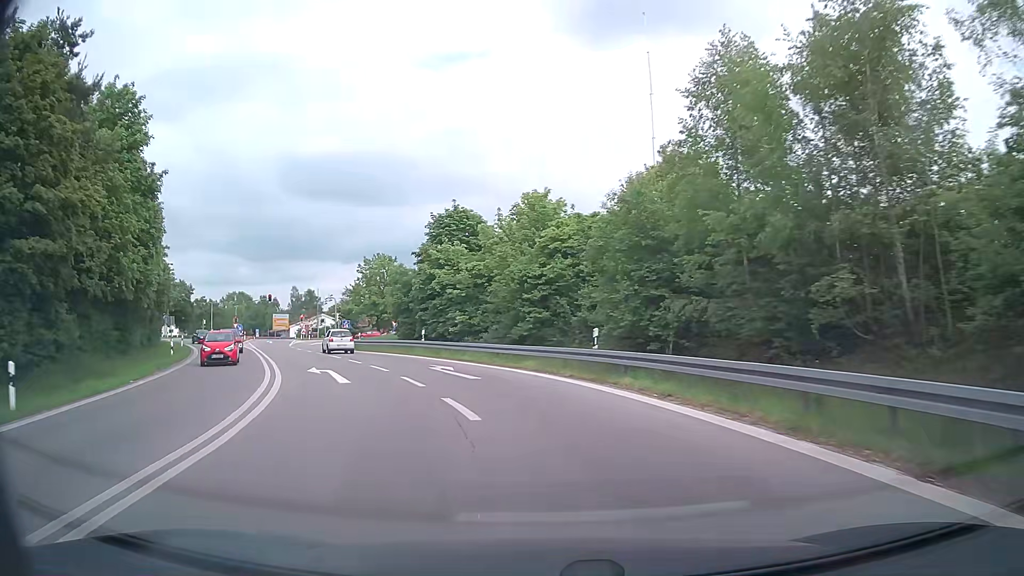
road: motorway_link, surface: asphalt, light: Day
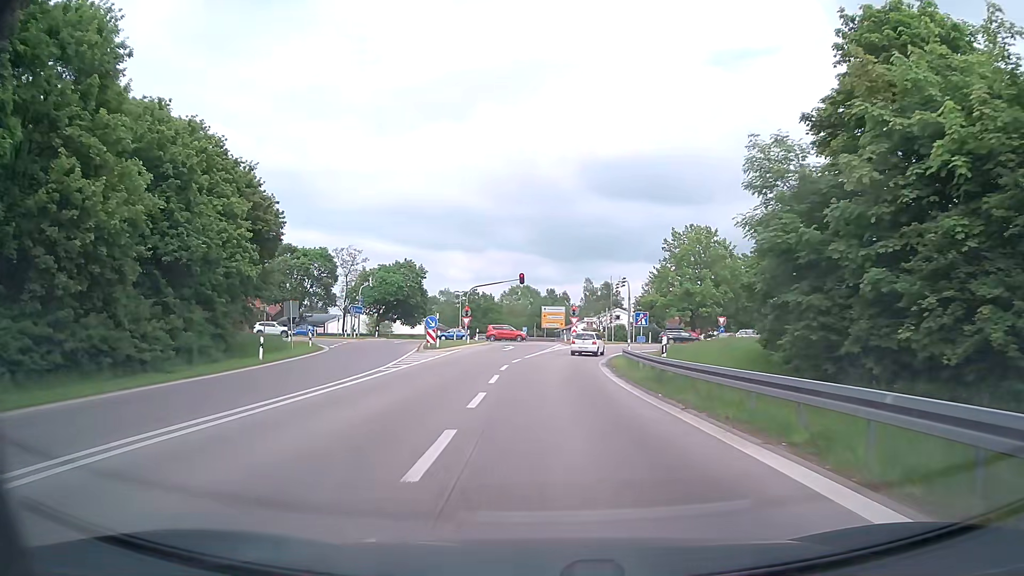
(-8.3, +32.8) m; -26°
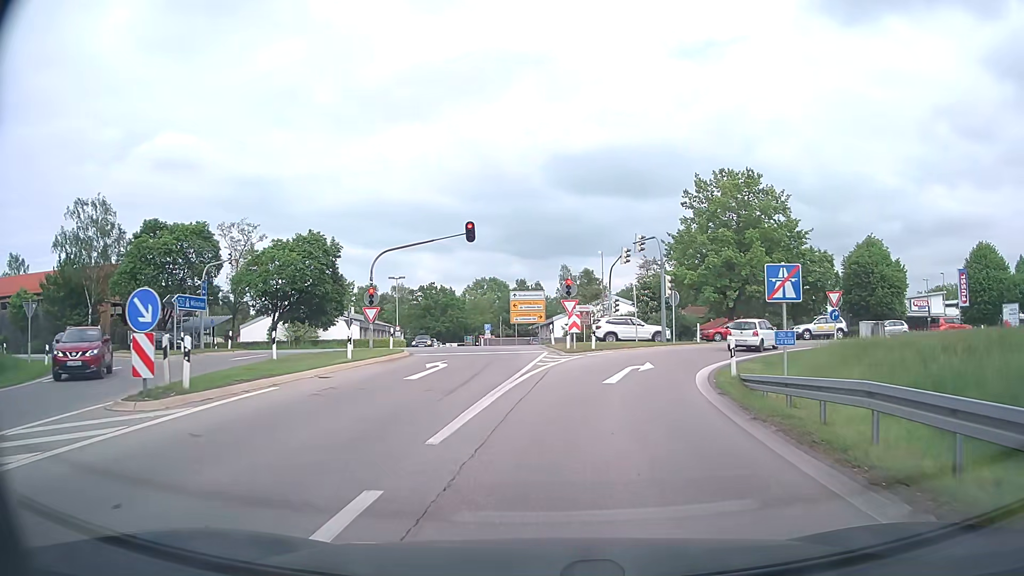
(-0.1, +27.3) m; +2°
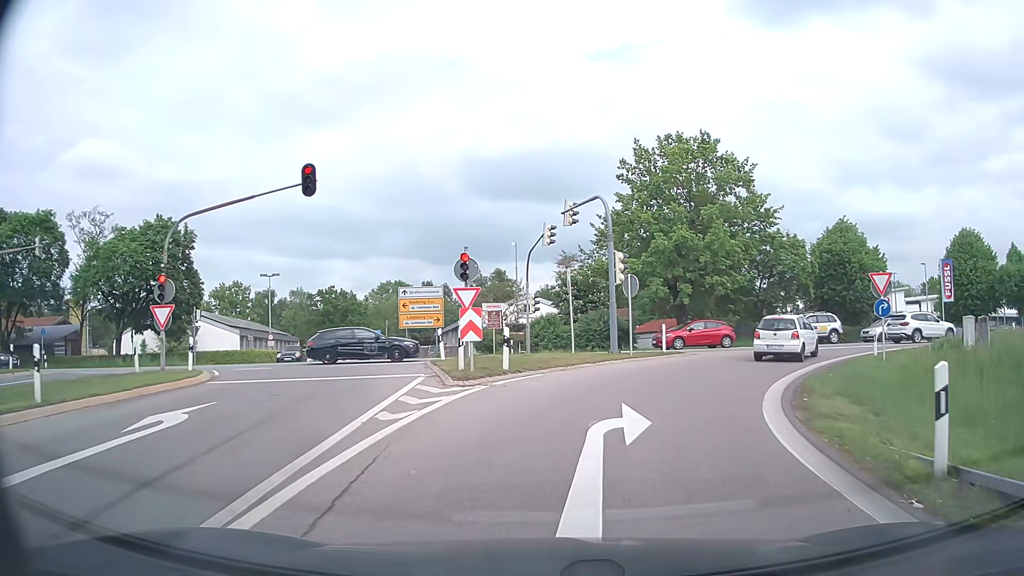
(+0.7, +12.4) m; +7°
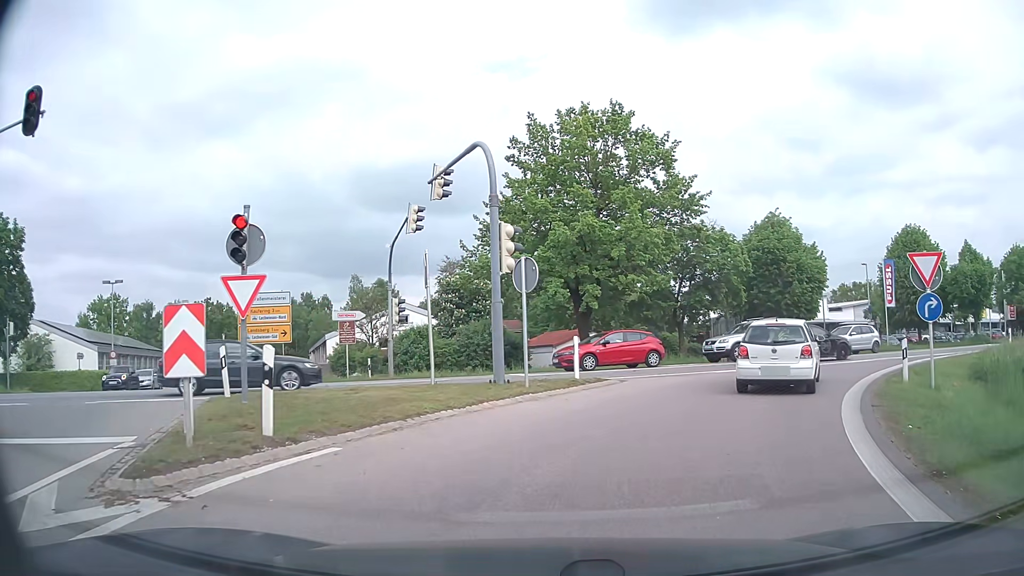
(+0.7, +8.6) m; +9°
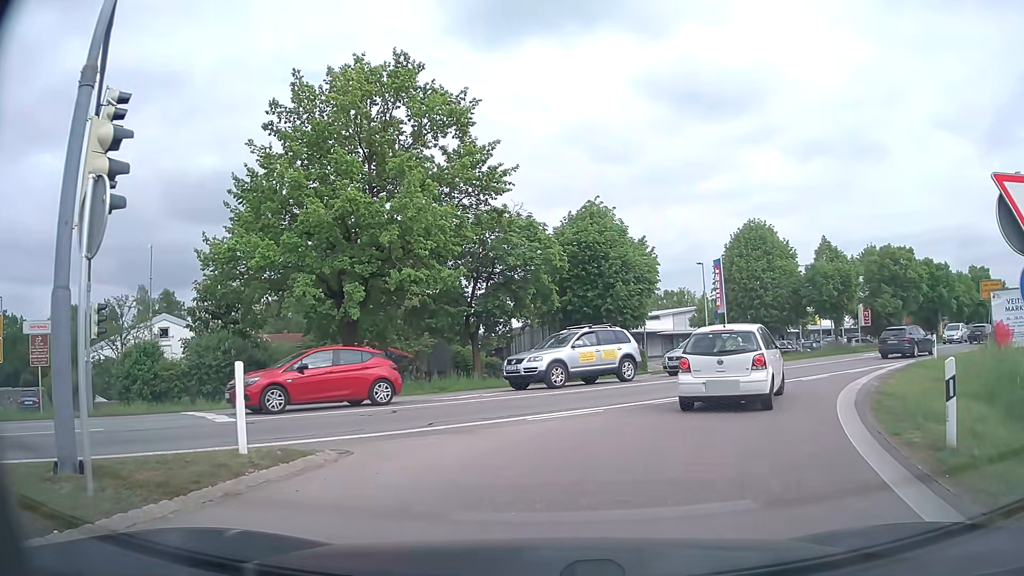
(+1.4, +8.7) m; +16°
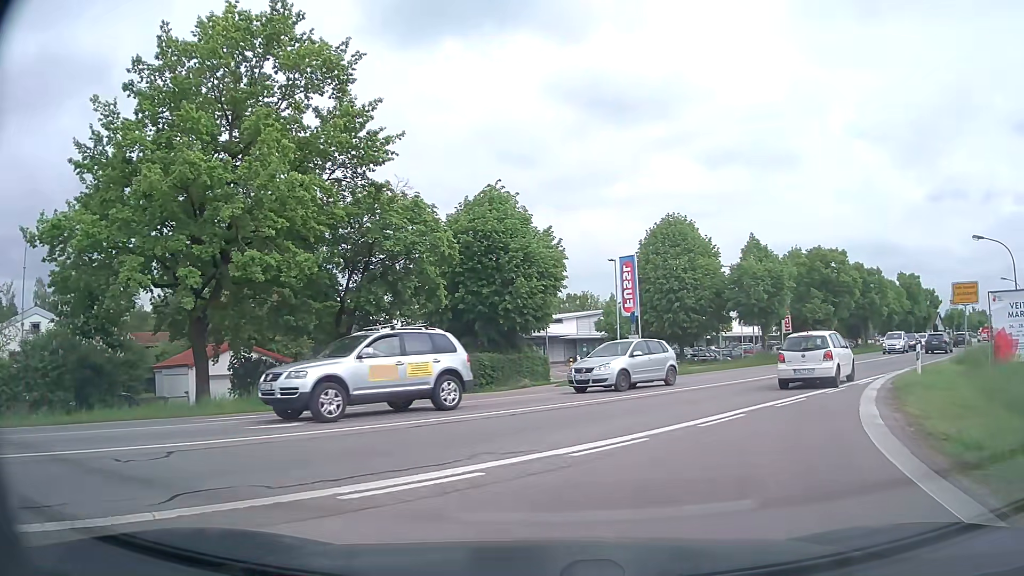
(+0.4, +5.5) m; +8°
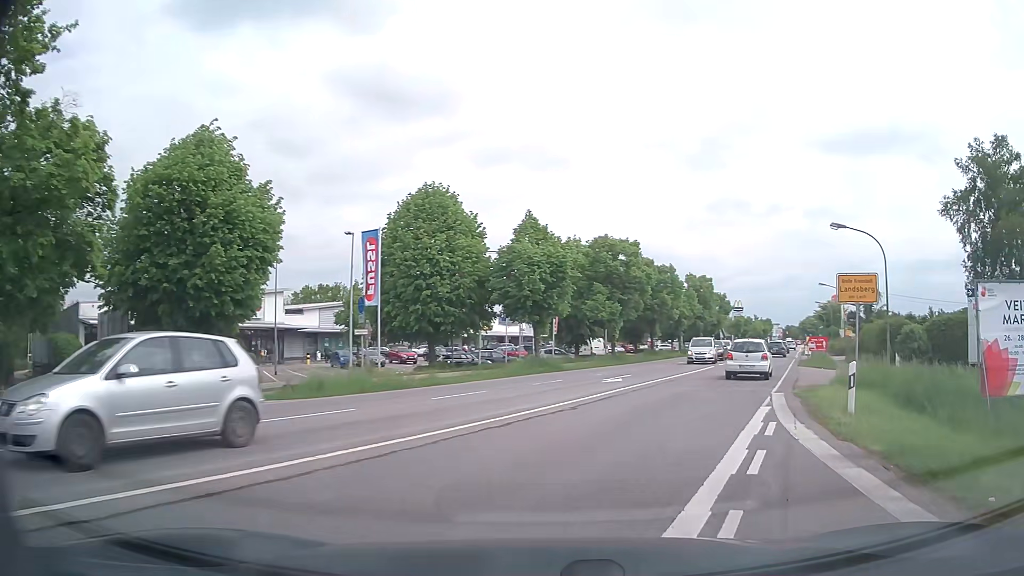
(+1.6, +9.5) m; +20°
(+2, +10) (+5, +19) (+9, +28) (+13, +38) (+16, +47) (+20, +56) (+24, +65) (+28, +75) (+32, +84) (+36, +93) m
